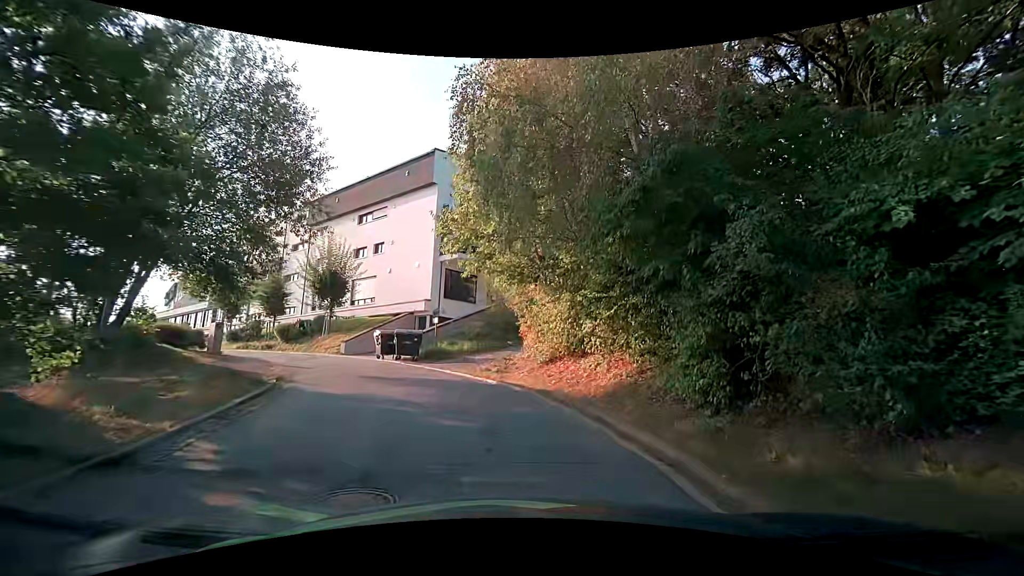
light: Day
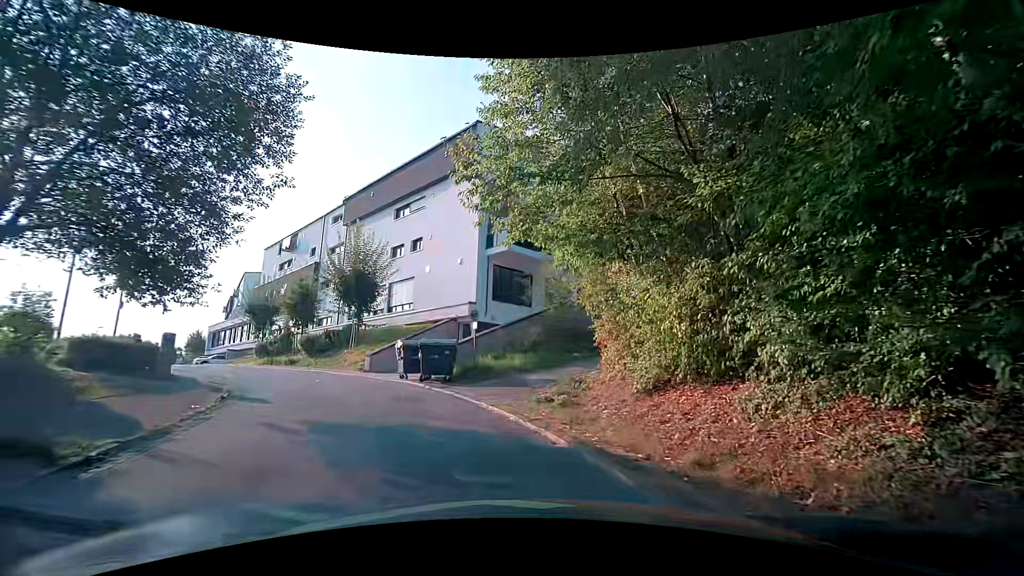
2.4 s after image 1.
(-0.3, +6.9) m; -9°
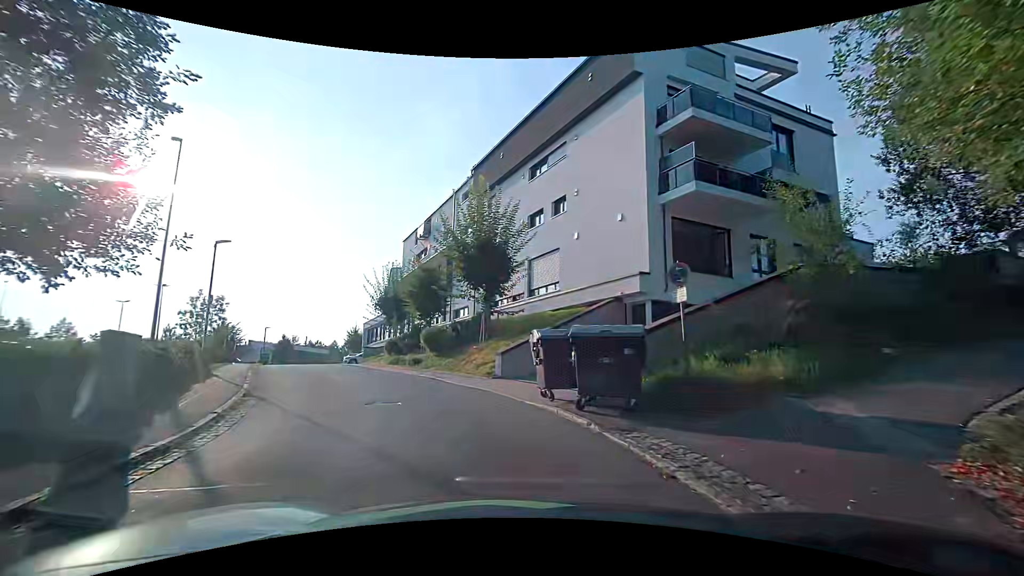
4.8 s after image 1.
(-1.1, +8.9) m; -16°
(-1, +10) (-5, +19) (-10, +28) (-14, +37) (-19, +46) (-23, +55) (-27, +64) (-30, +74) (-33, +83) (-36, +93) m
